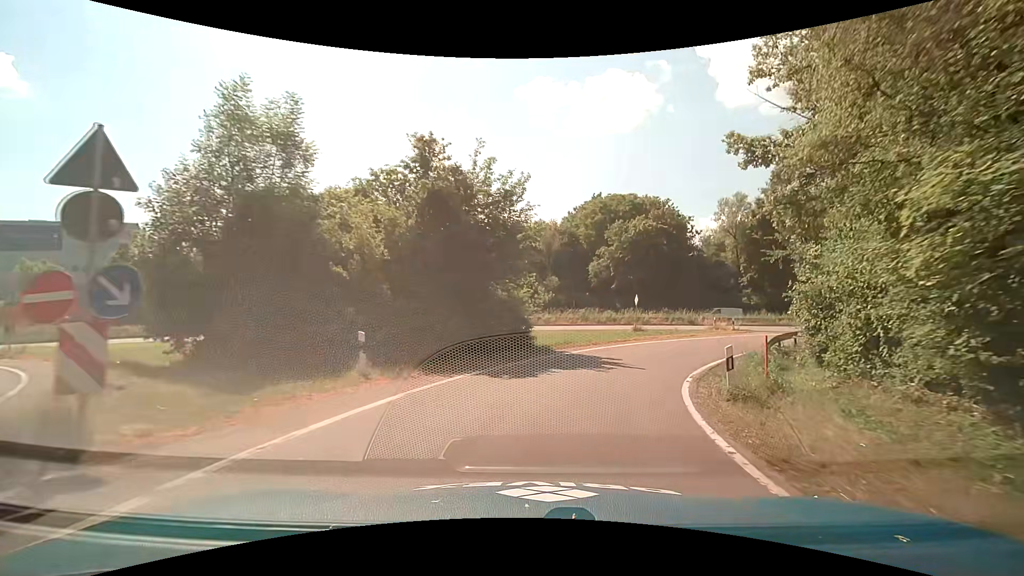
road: trunk_link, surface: asphalt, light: Day
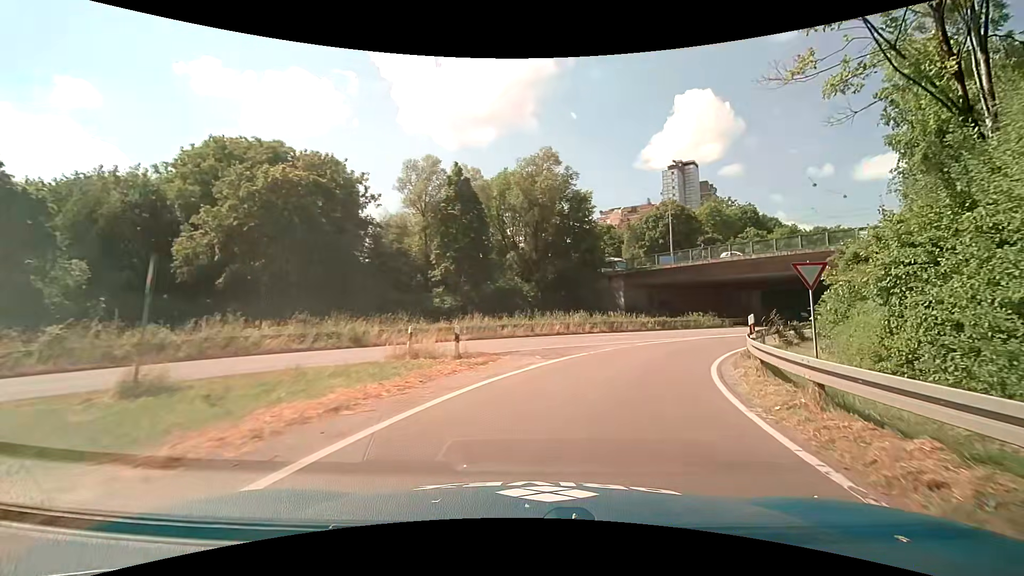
(+6.9, +25.0) m; +35°
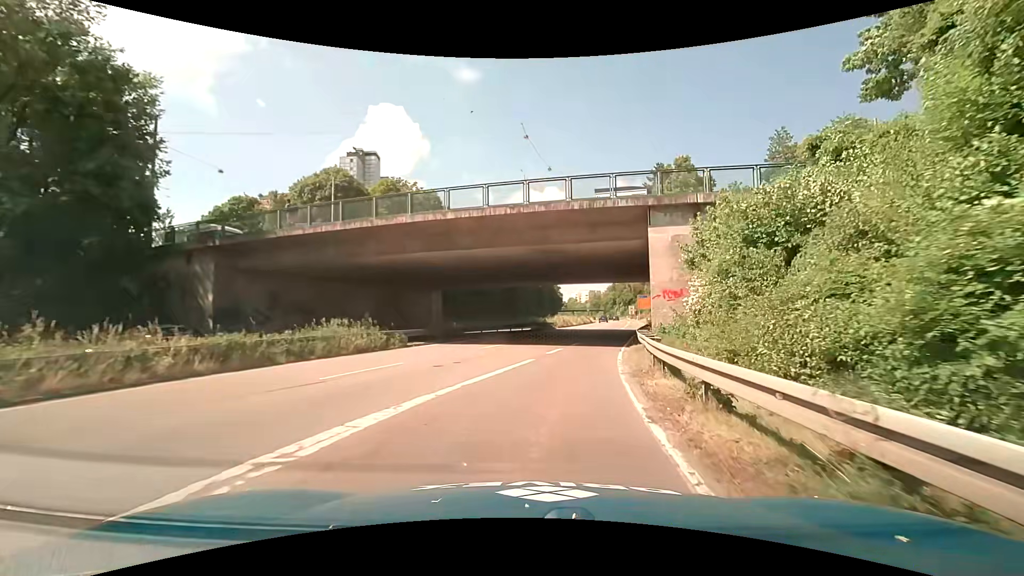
(+8.2, +24.0) m; +35°
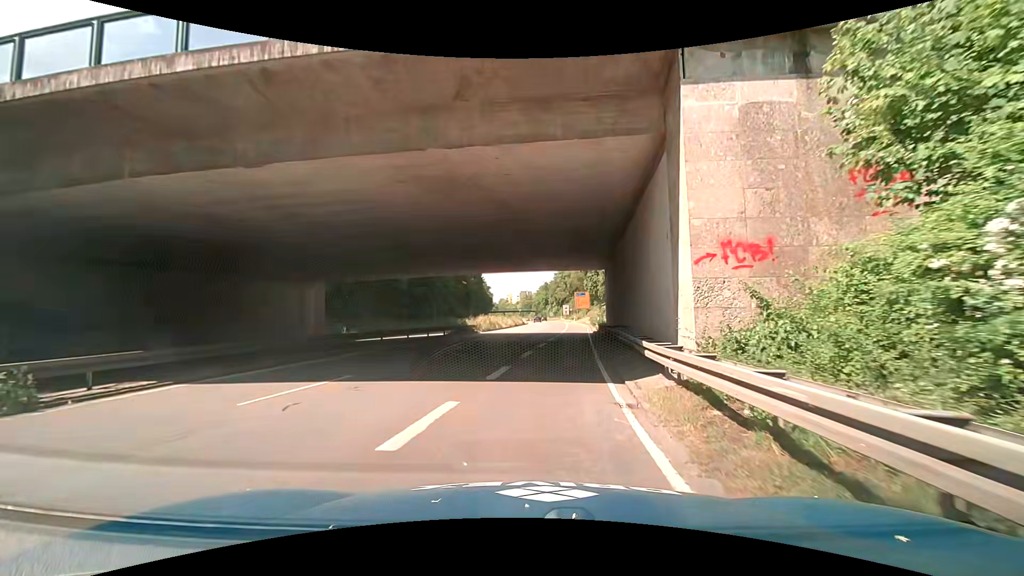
(+1.5, +14.3) m; +8°
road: trunk
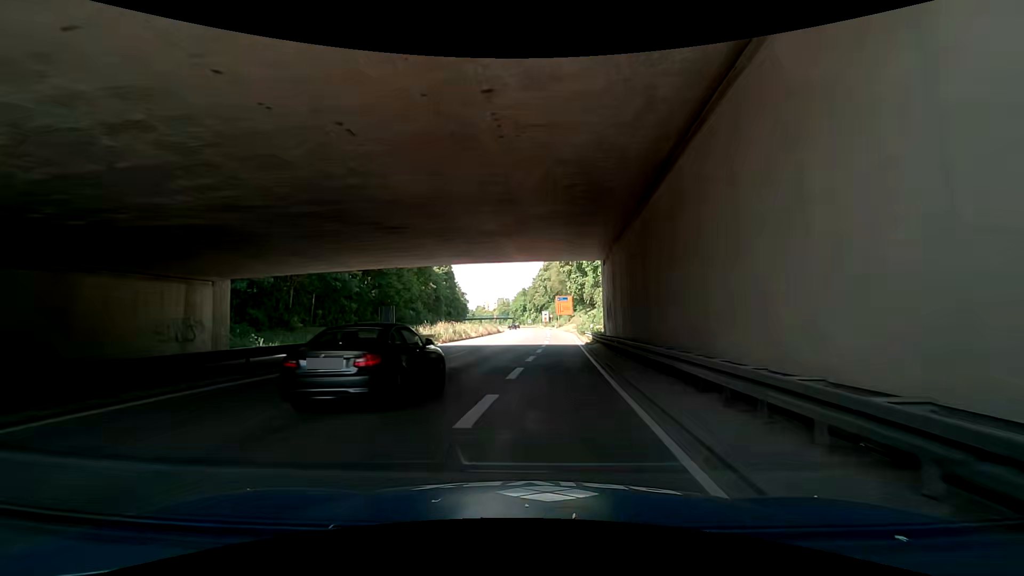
(+0.3, +10.8) m; 0°
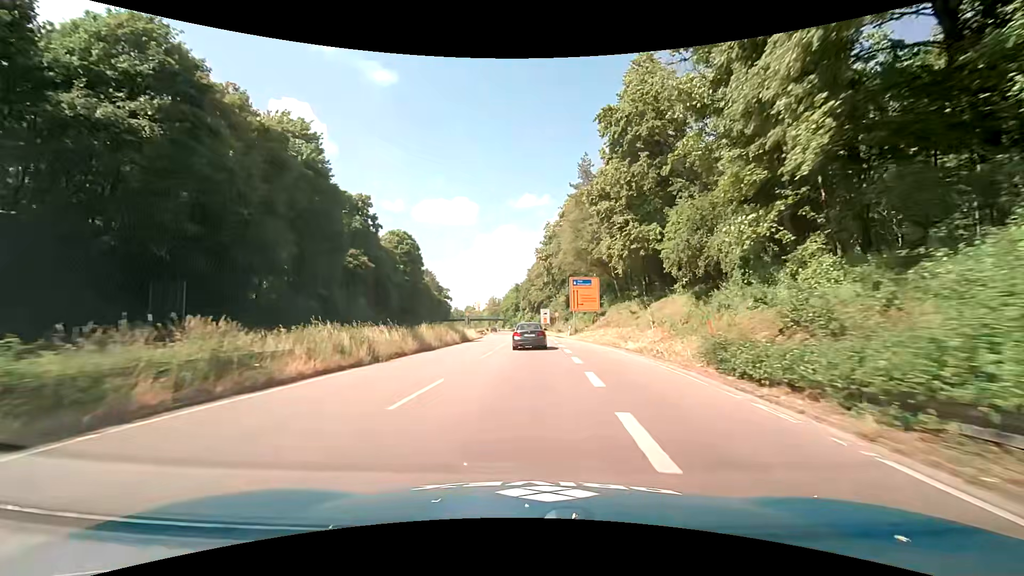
(+2.2, +38.5) m; +3°
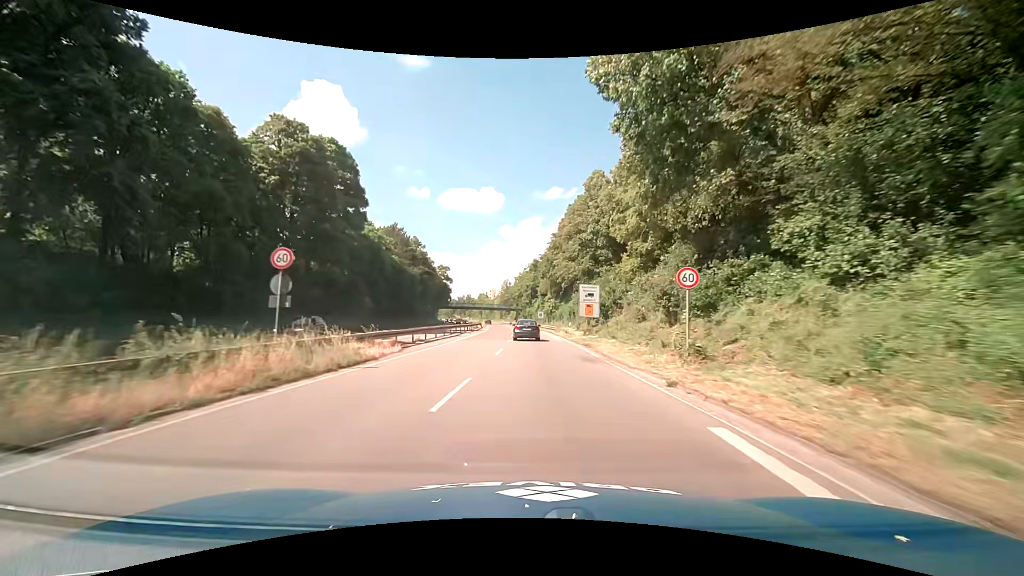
(+0.3, +49.5) m; -2°
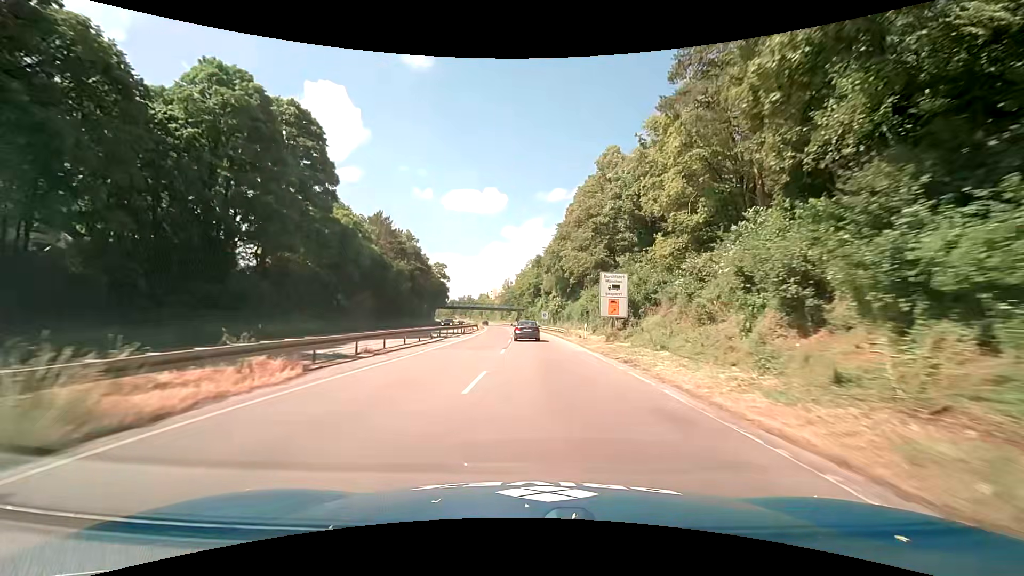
(0.0, +10.4) m; 0°
(0, +10) (0, +20) (0, +30) (-1, +40) (-1, +50) (-1, +60) (-2, +70) (-2, +80) (-3, +90) (-4, +100) m
